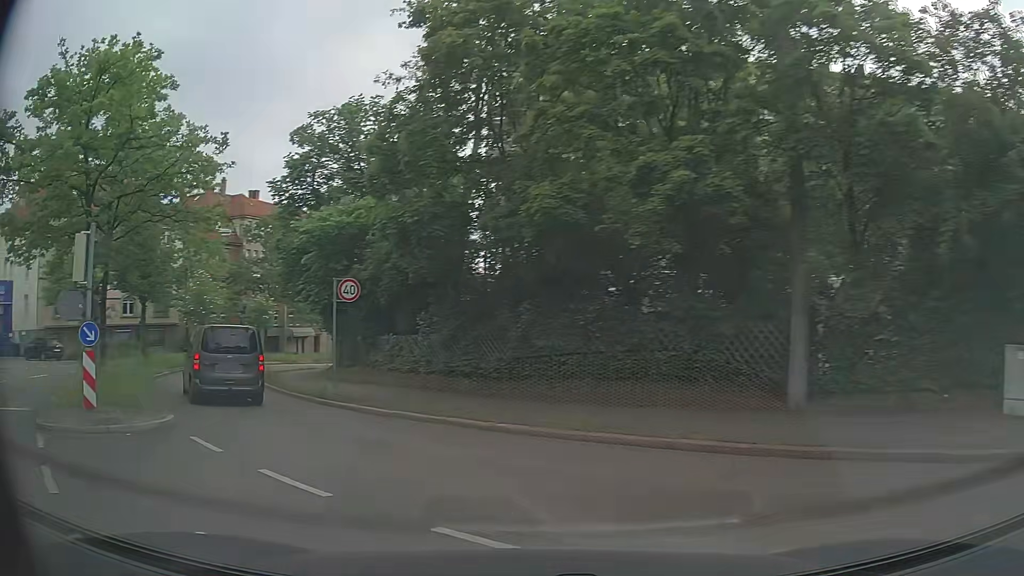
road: secondary_link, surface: asphalt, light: Day
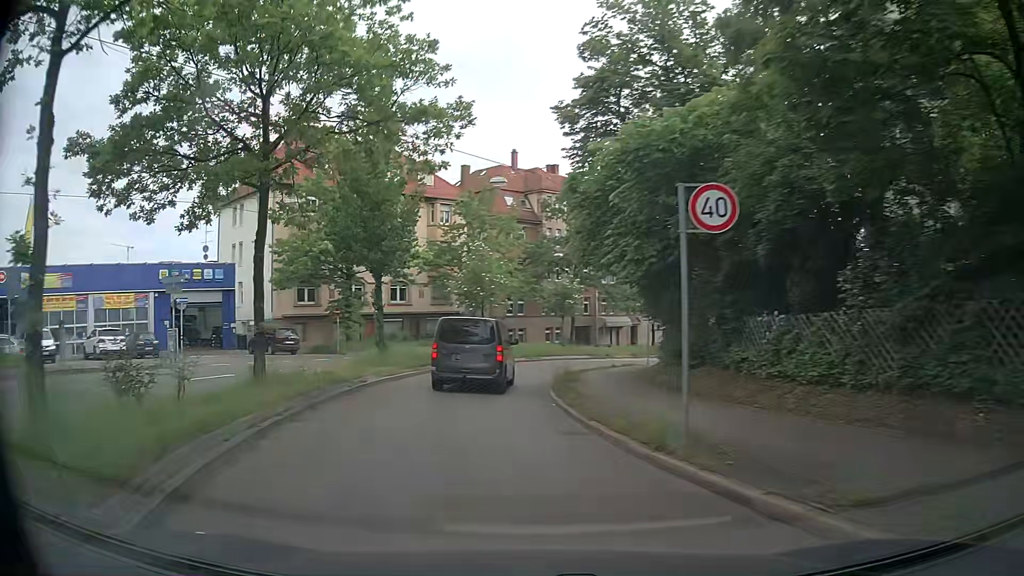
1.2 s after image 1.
(-2.4, +9.5) m; -27°
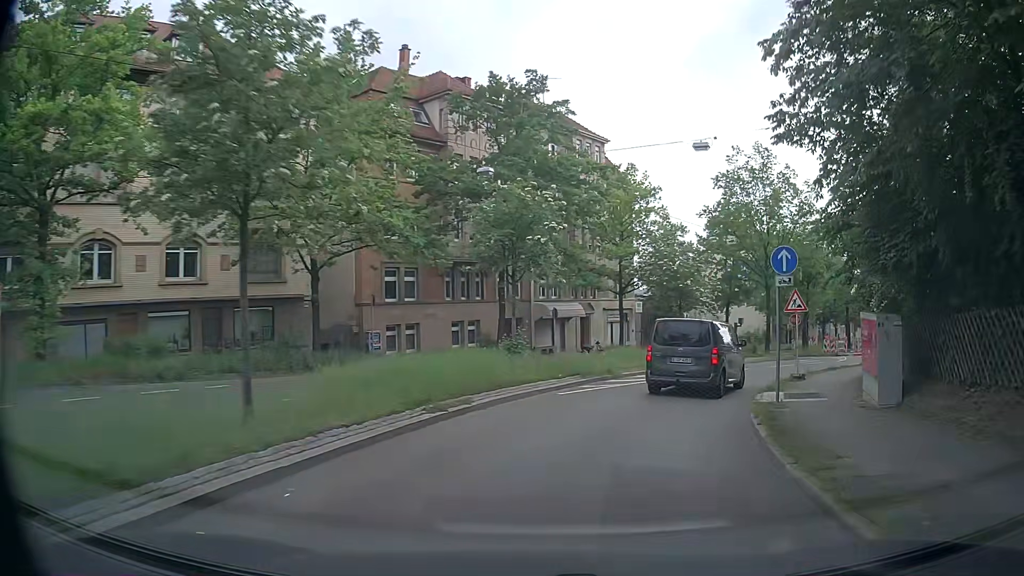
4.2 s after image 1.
(-0.3, +26.7) m; +10°
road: secondary
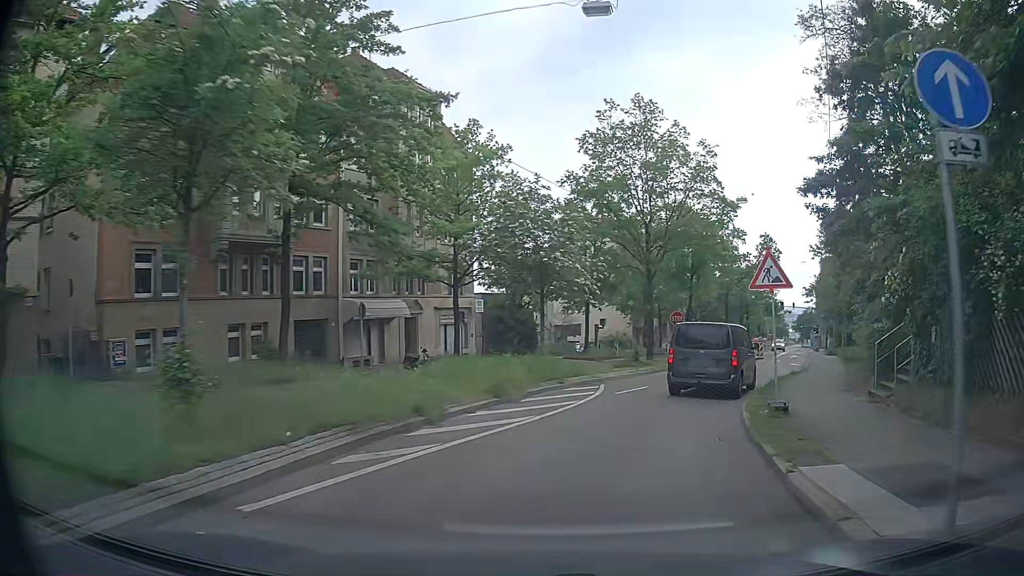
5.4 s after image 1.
(+1.3, +10.4) m; +13°
(+1, +10) (+4, +19) (+9, +28) (+14, +37) (+18, +46) (+22, +55) (+27, +64) (+31, +73) (+35, +82) (+39, +92) m
